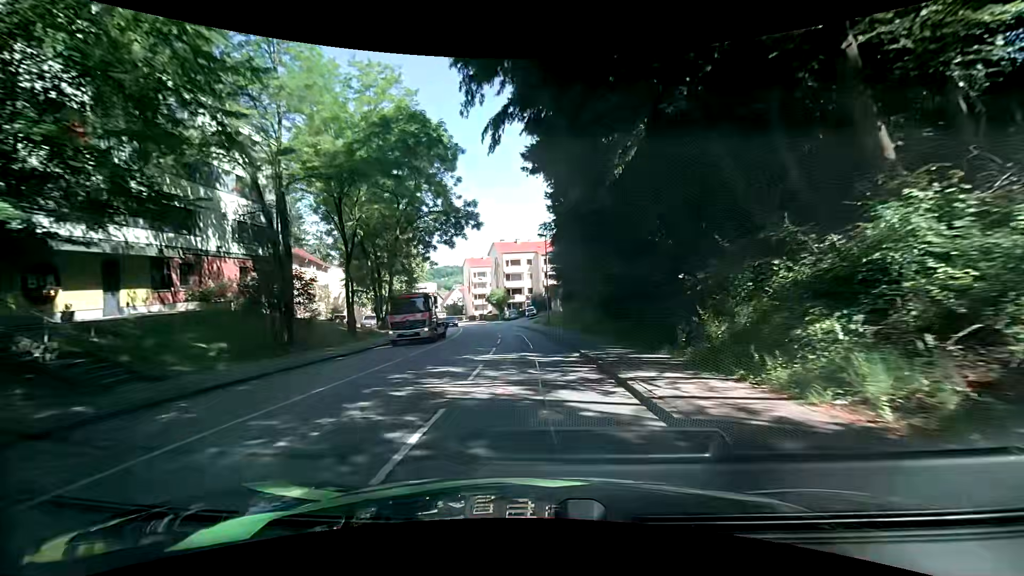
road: tertiary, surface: asphalt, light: Day
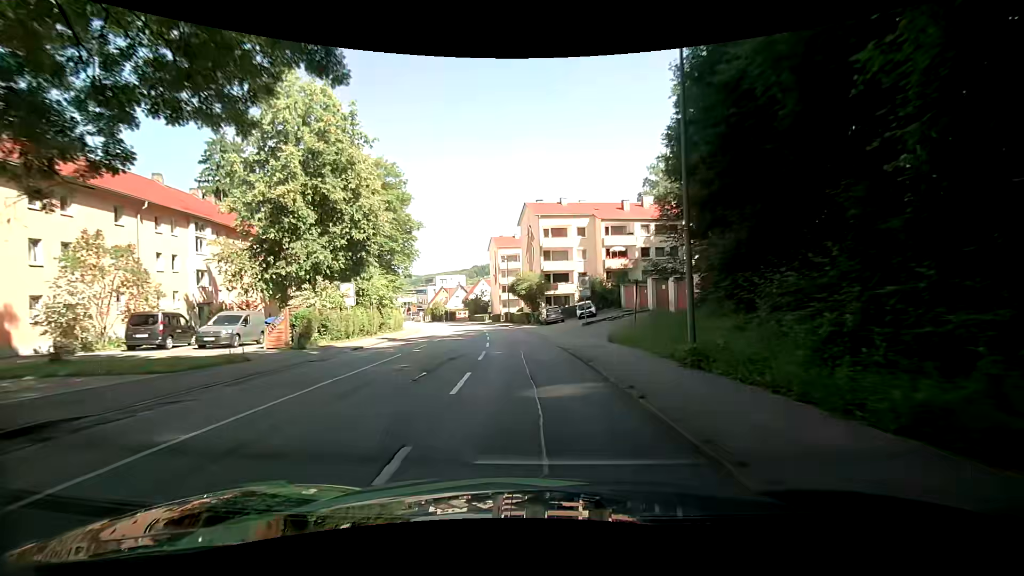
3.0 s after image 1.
(-0.5, +33.4) m; -4°
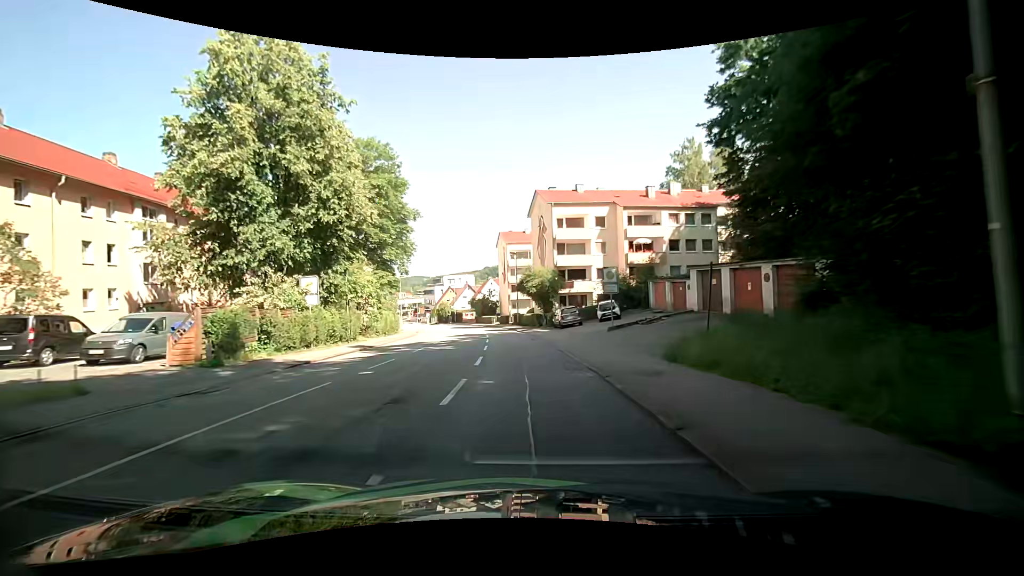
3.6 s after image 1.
(0.0, +7.0) m; -2°
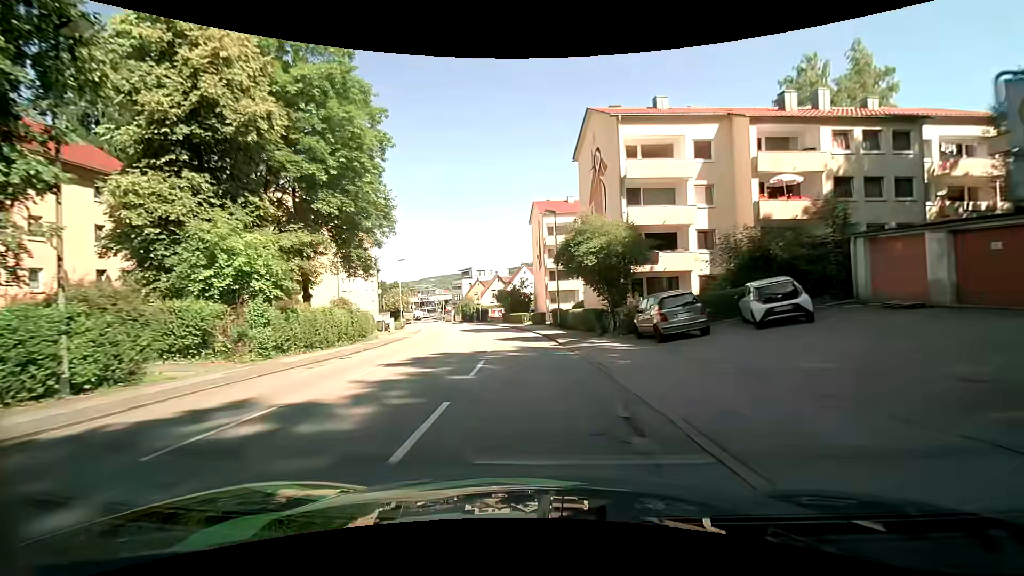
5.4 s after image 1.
(-0.7, +21.0) m; -4°
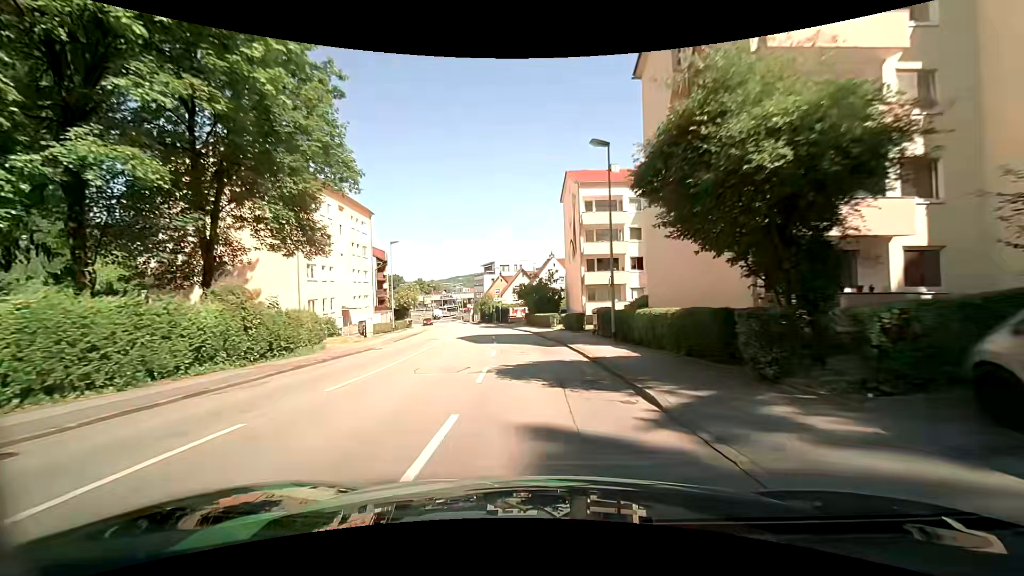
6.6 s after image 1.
(-0.4, +13.8) m; -3°
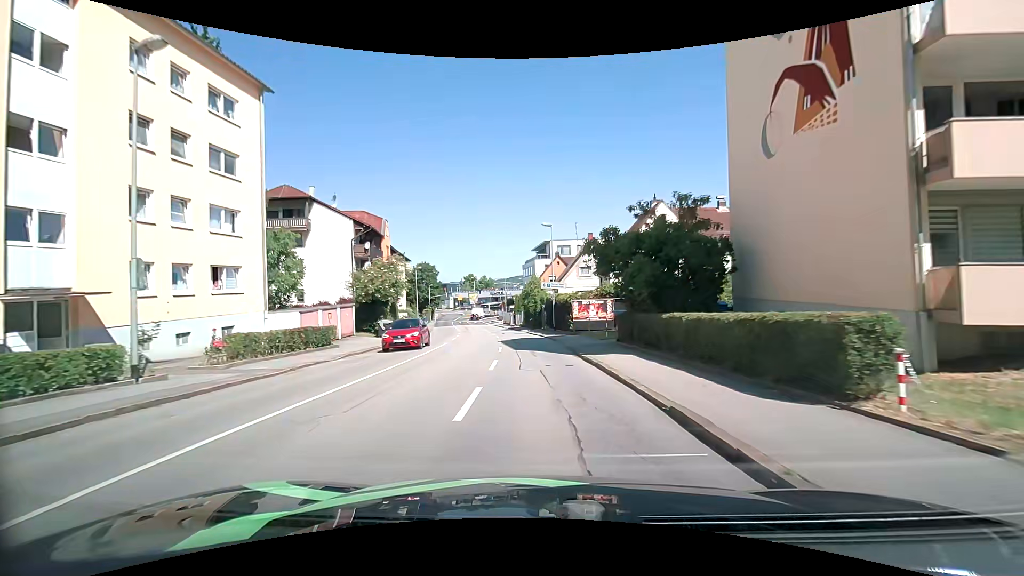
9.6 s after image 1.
(-2.0, +33.8) m; -6°
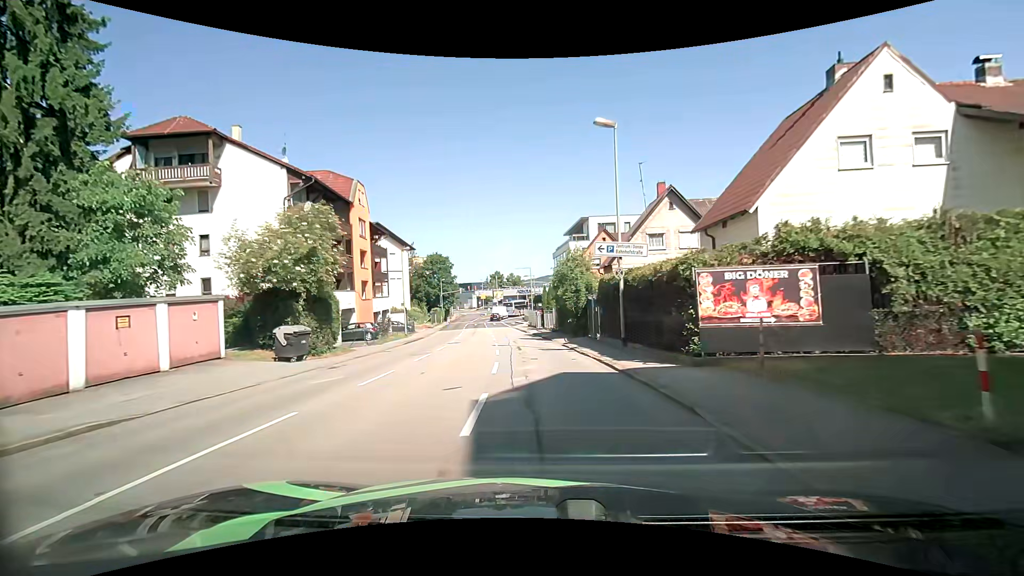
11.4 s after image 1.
(-0.8, +19.3) m; -4°
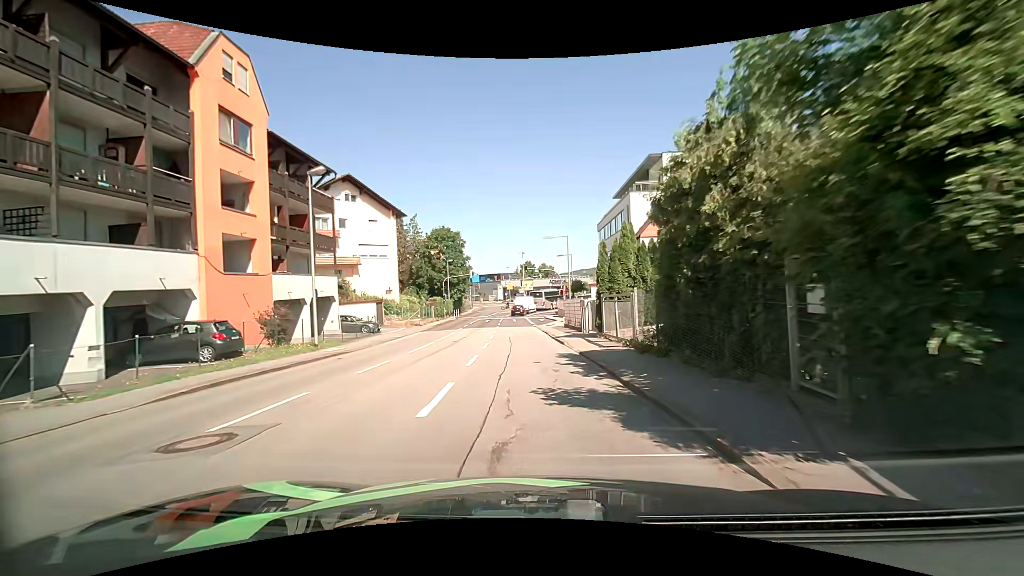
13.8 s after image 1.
(-0.6, +23.3) m; -4°
